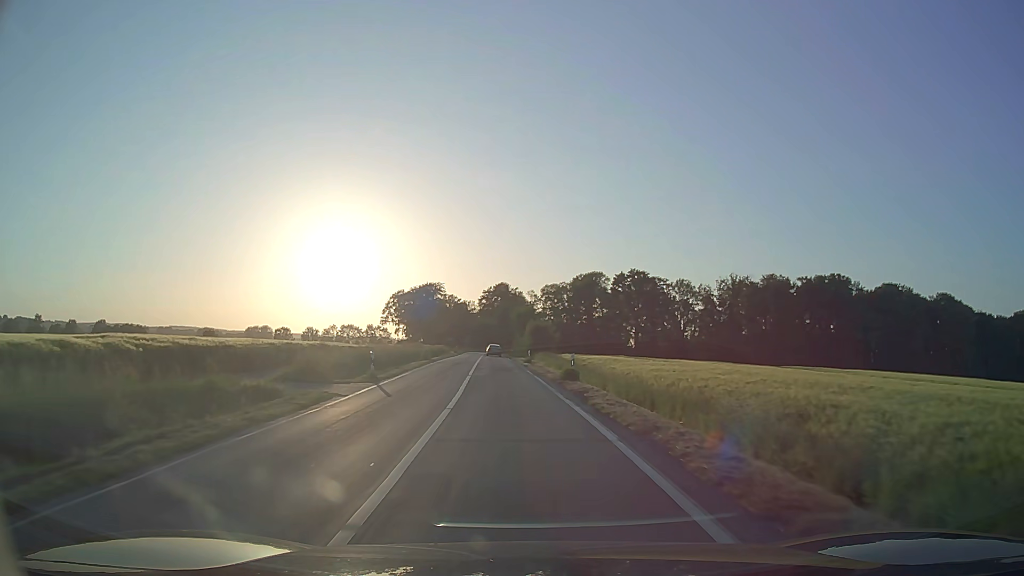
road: secondary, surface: asphalt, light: Day
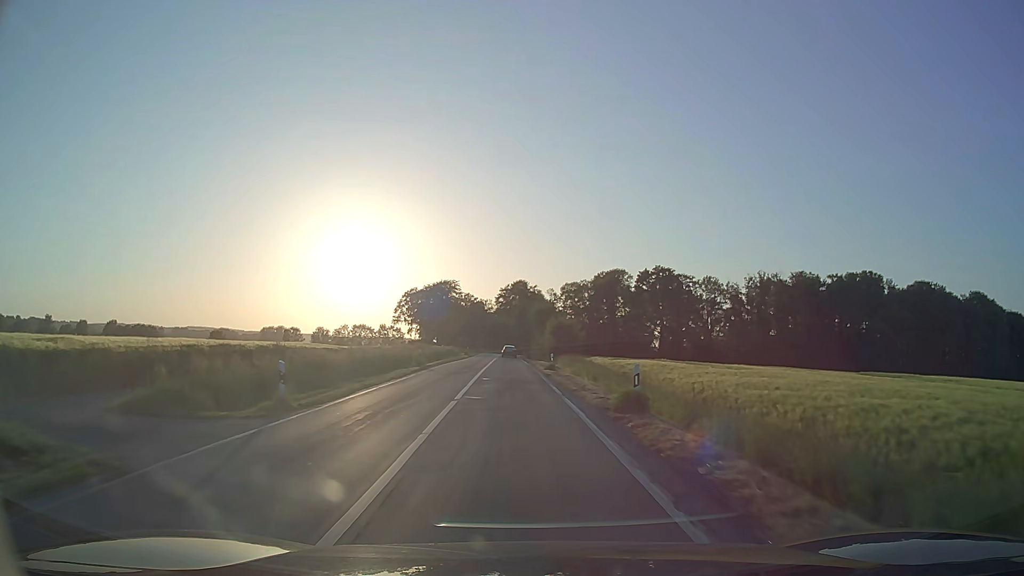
(-0.2, +11.0) m; -2°
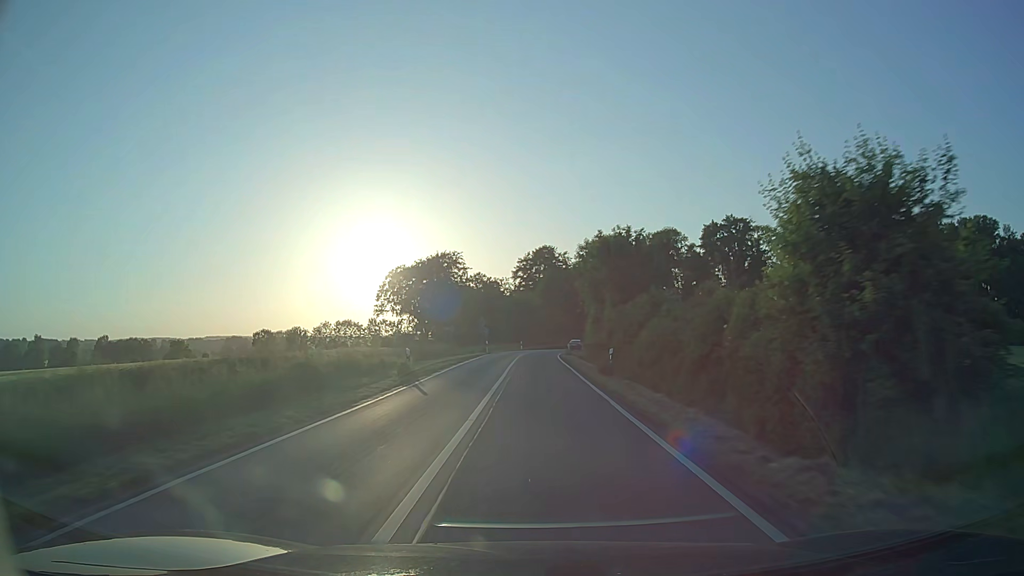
(-1.8, +56.5) m; -2°
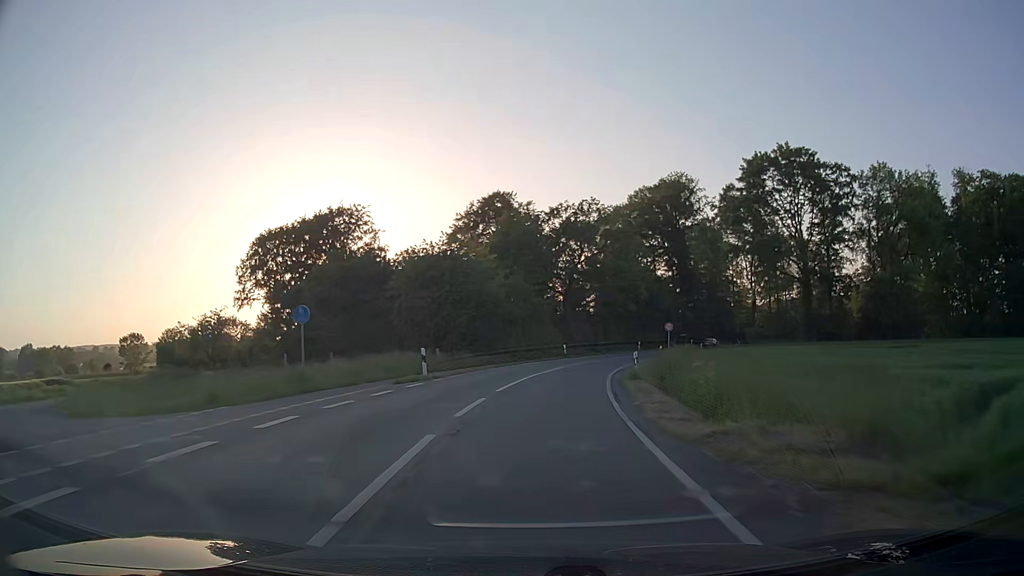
(+0.8, +57.7) m; +4°
